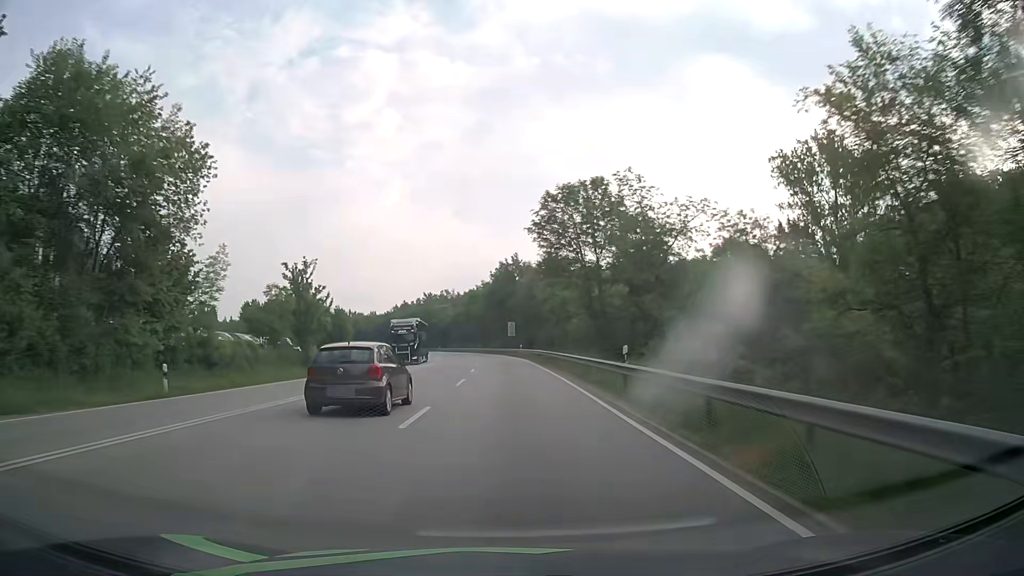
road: primary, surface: asphalt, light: Day
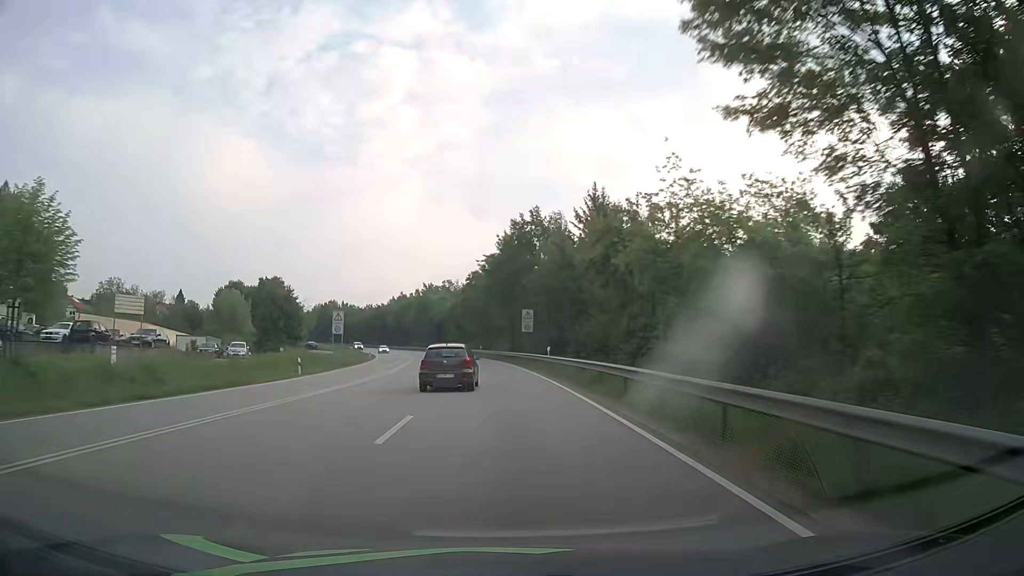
(+0.1, +37.4) m; -1°
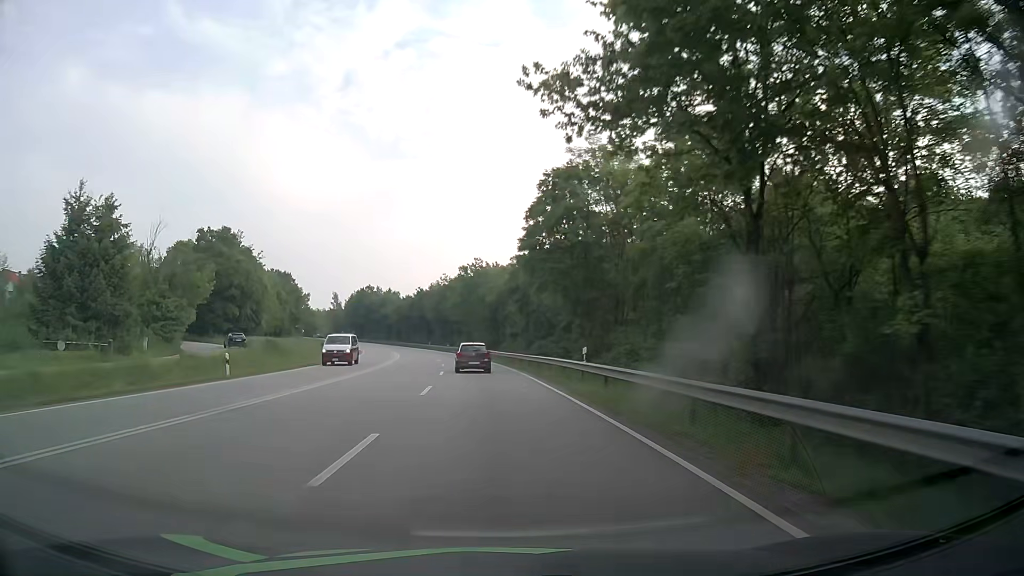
(-3.0, +62.4) m; -7°
(0, +10) (0, +20) (-1, +30) (-2, +40) (-3, +50) (-4, +60) (-5, +70) (-7, +80) (-9, +89) (-11, +99) m
